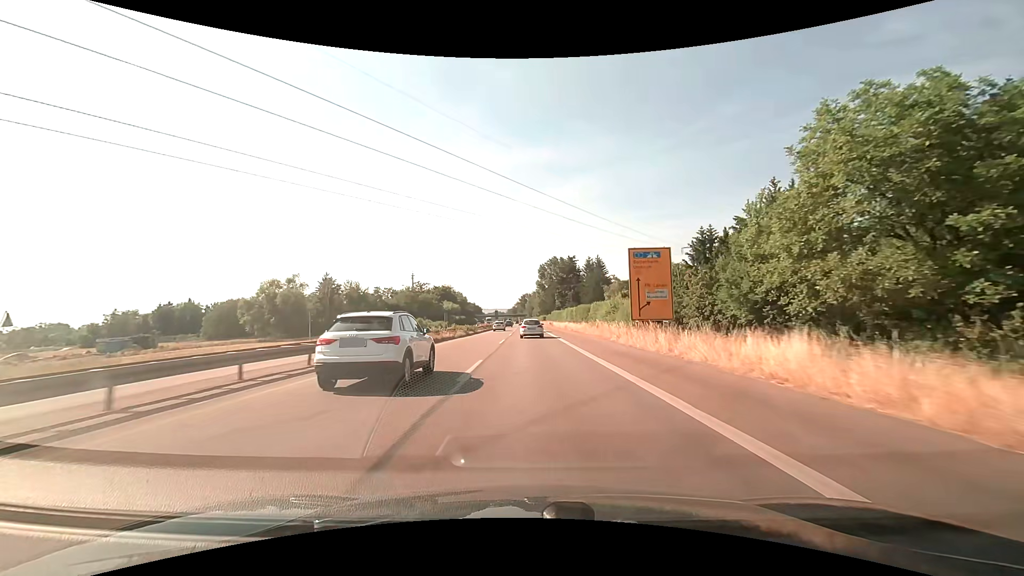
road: trunk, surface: asphalt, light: Day
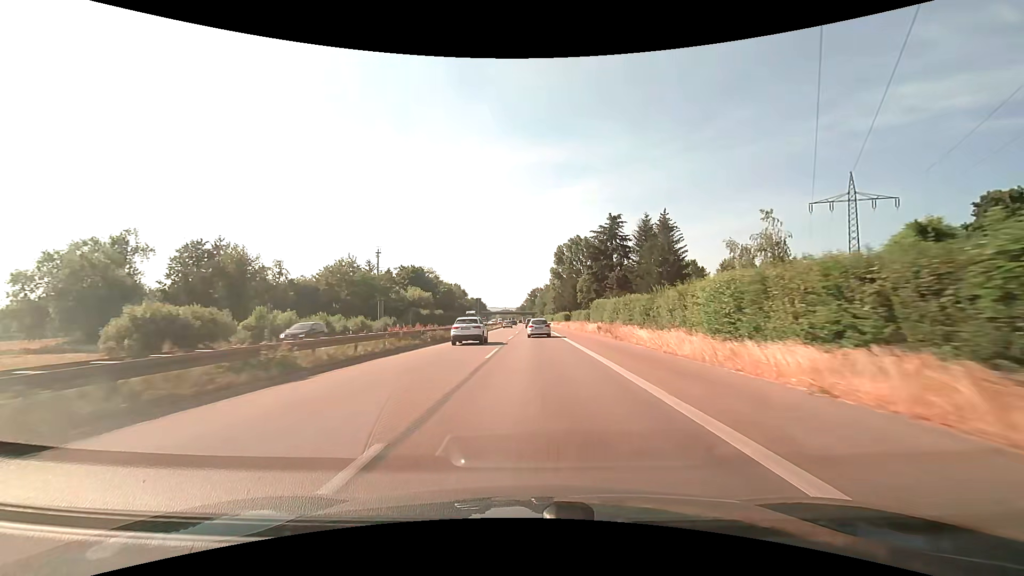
(-0.2, +67.0) m; -1°
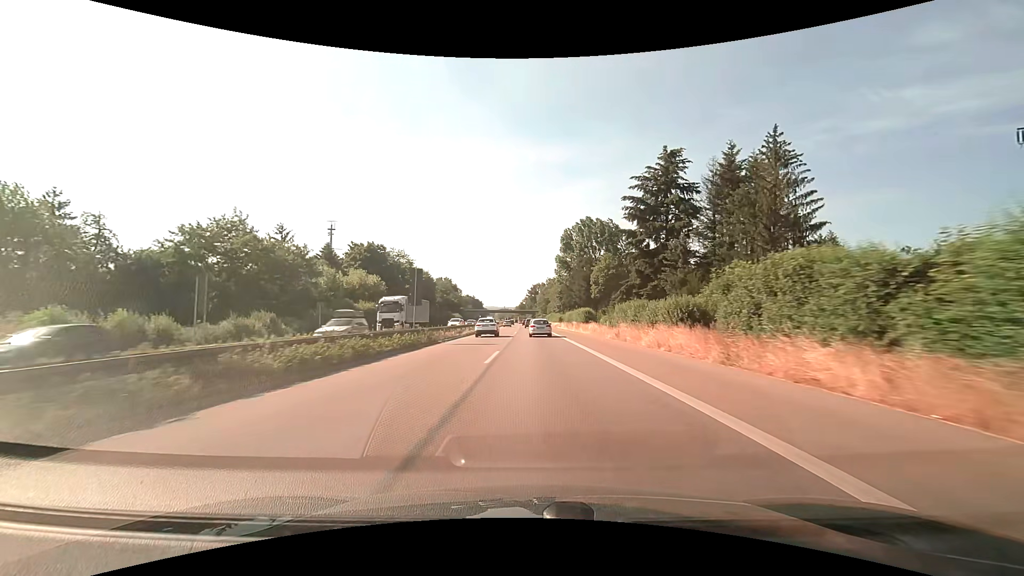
(+0.1, +39.1) m; 0°
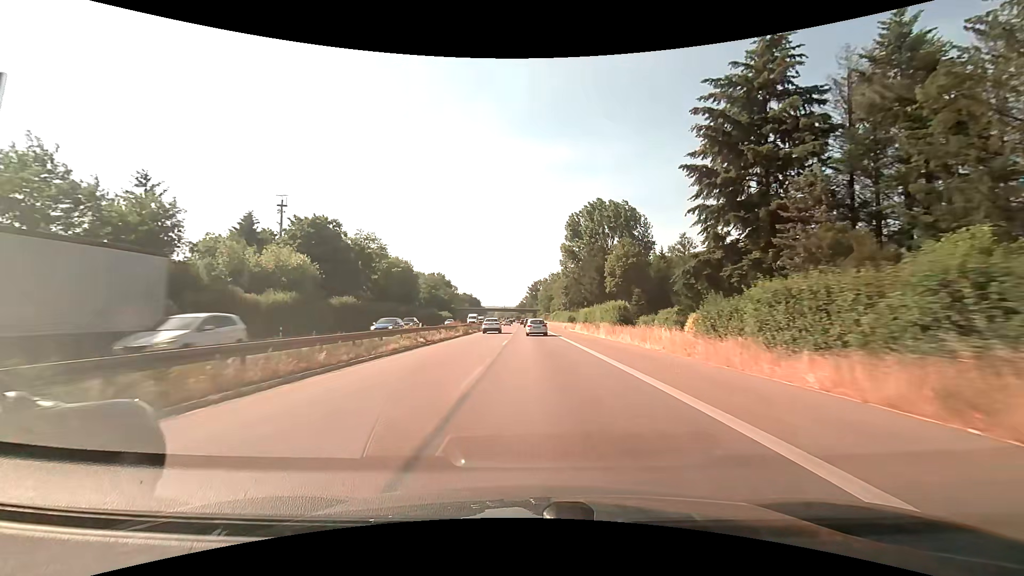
(+0.1, +25.3) m; 0°
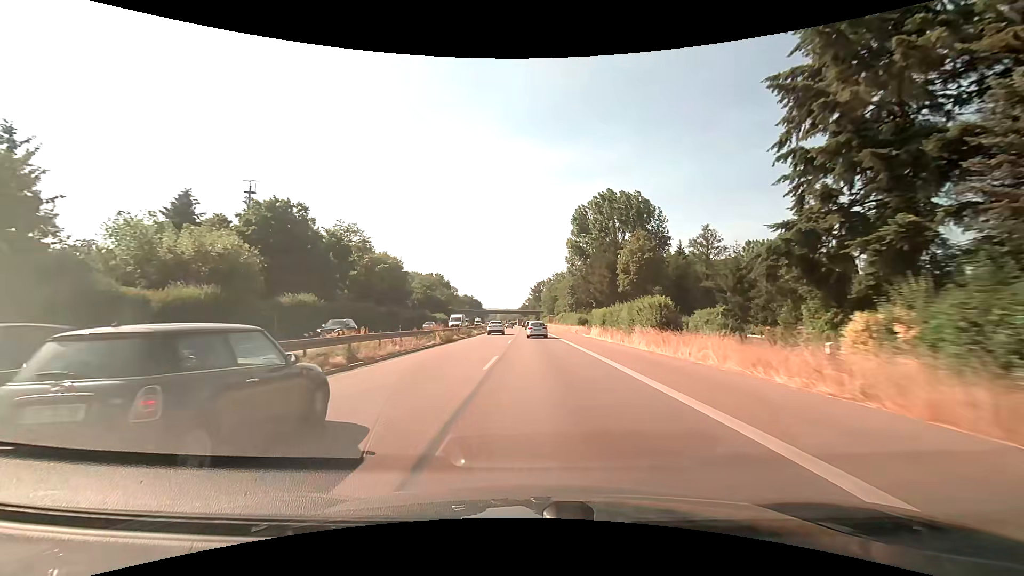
(-0.1, +12.7) m; 0°
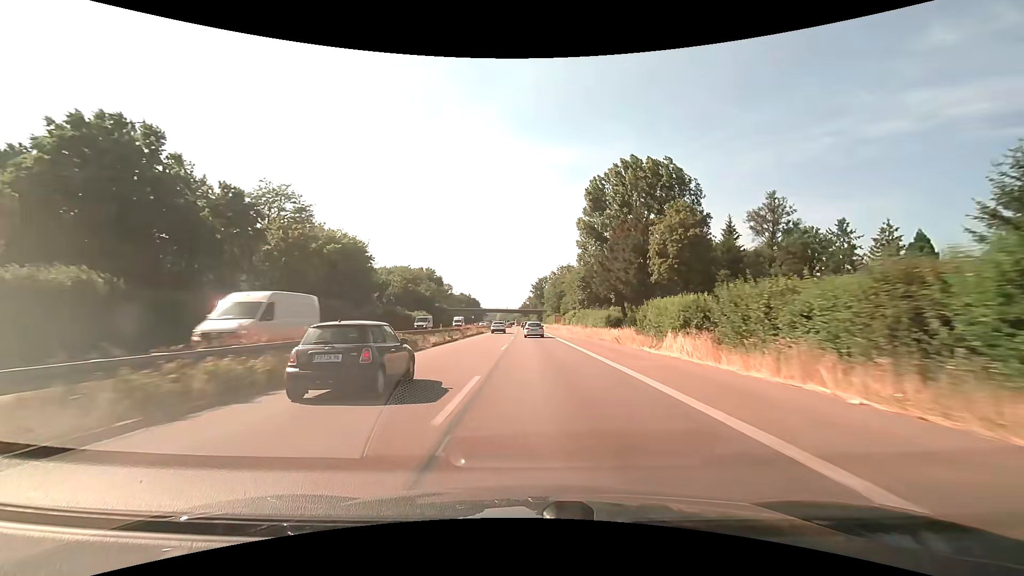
(-0.1, +26.3) m; 0°
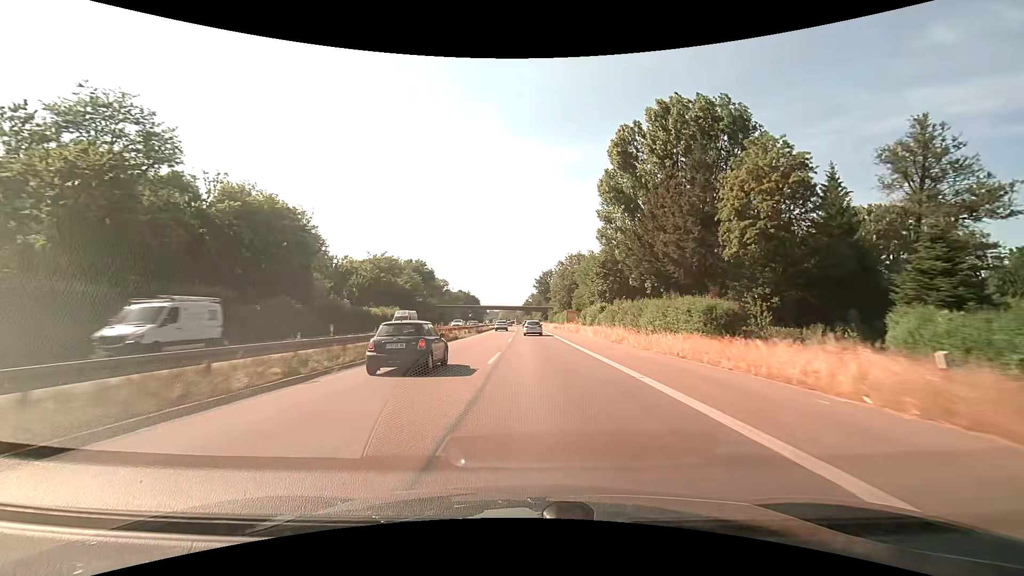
(0.0, +27.0) m; 0°
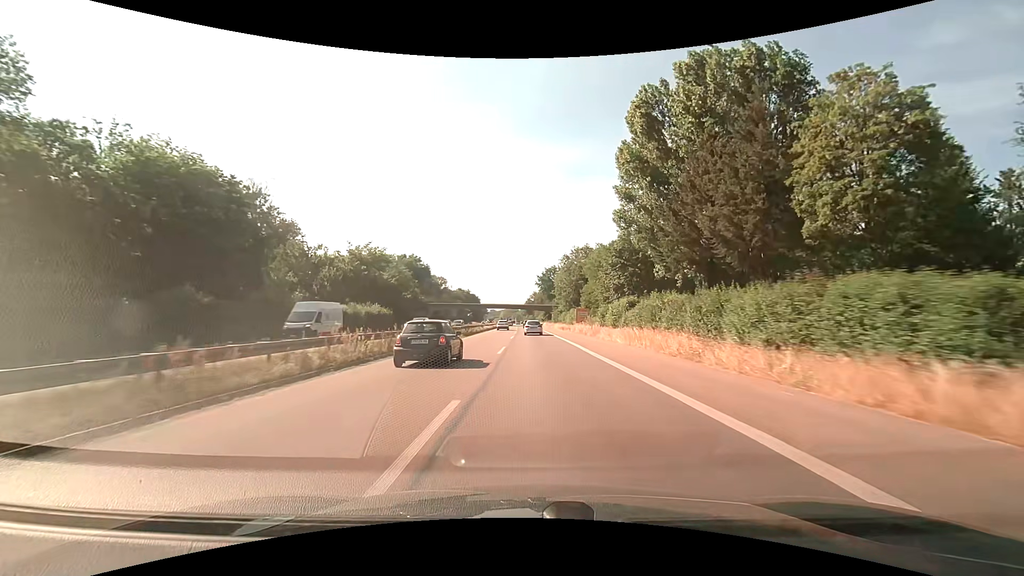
(0.0, +13.7) m; 0°
(0, +10) (0, +20) (0, +30) (0, +40) (0, +50) (0, +60) (0, +70) (0, +80) (0, +90) (0, +100) m
